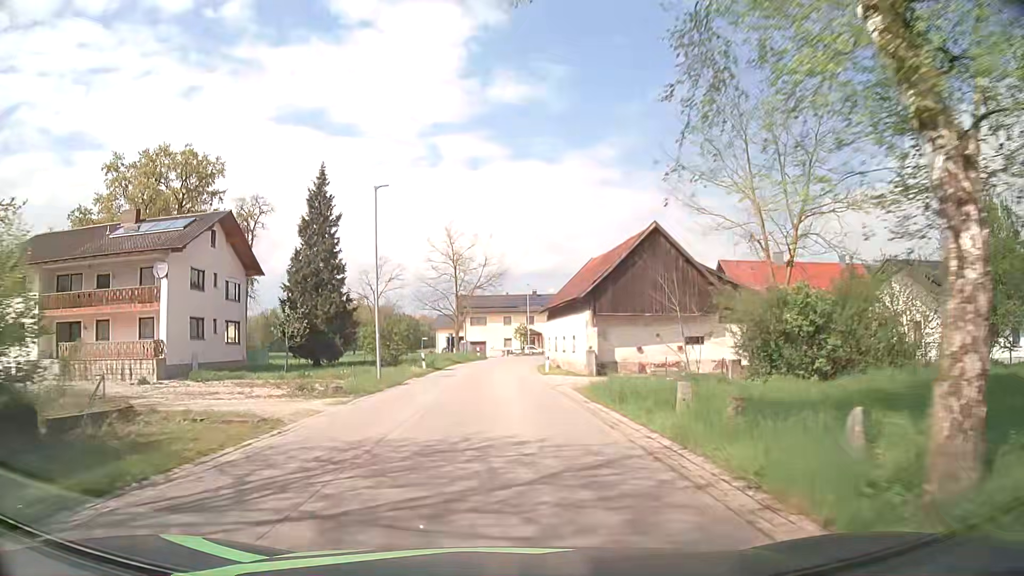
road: secondary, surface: asphalt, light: Day
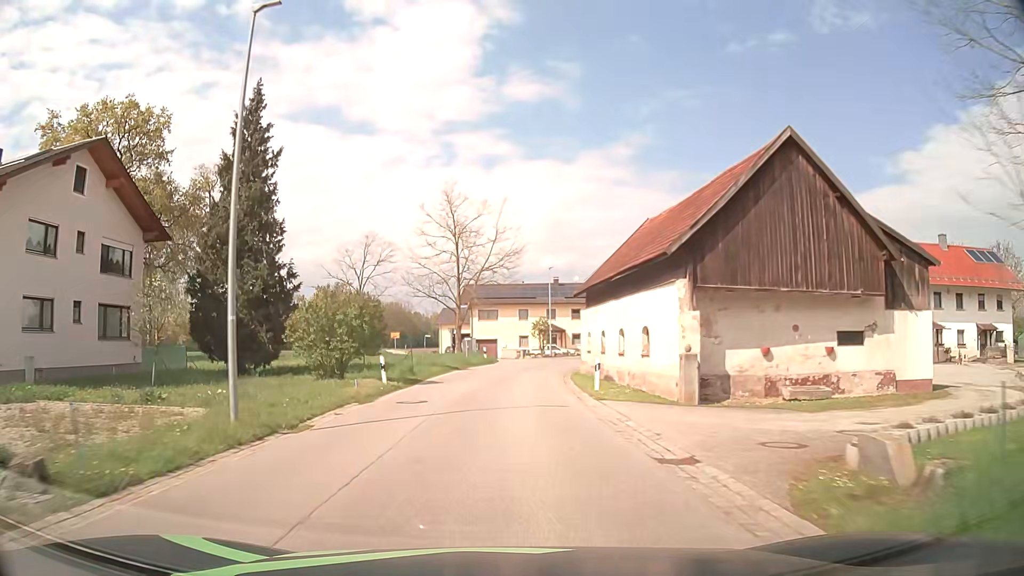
(0.0, +15.8) m; -1°
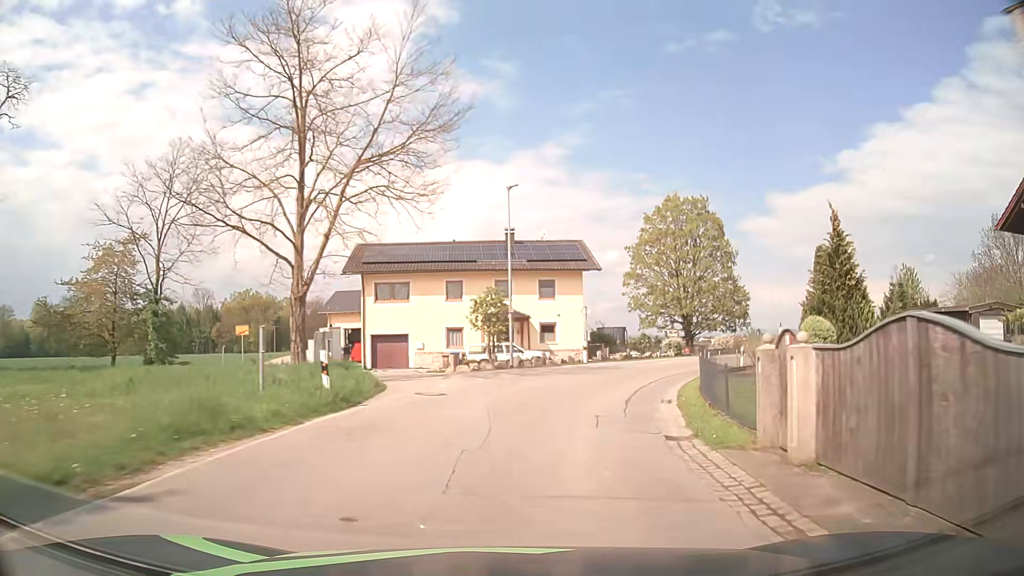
(+0.8, +31.6) m; +6°
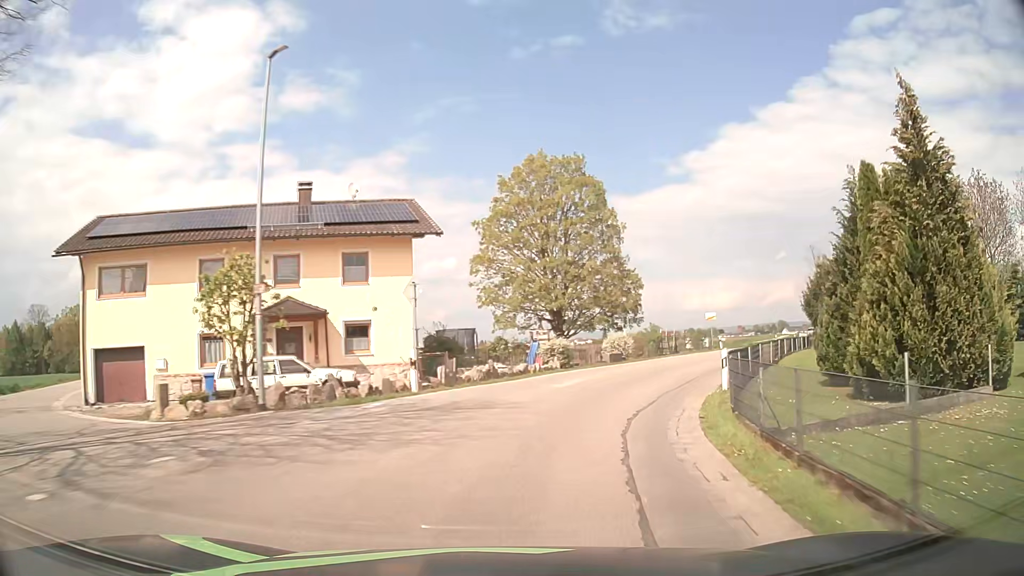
(+1.8, +15.6) m; +13°
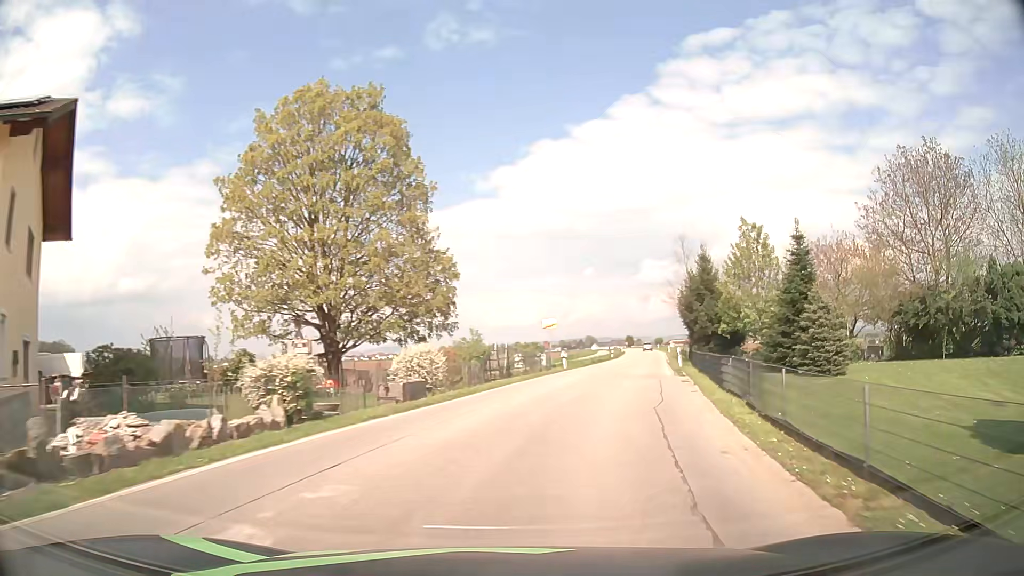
(+2.1, +15.4) m; +16°
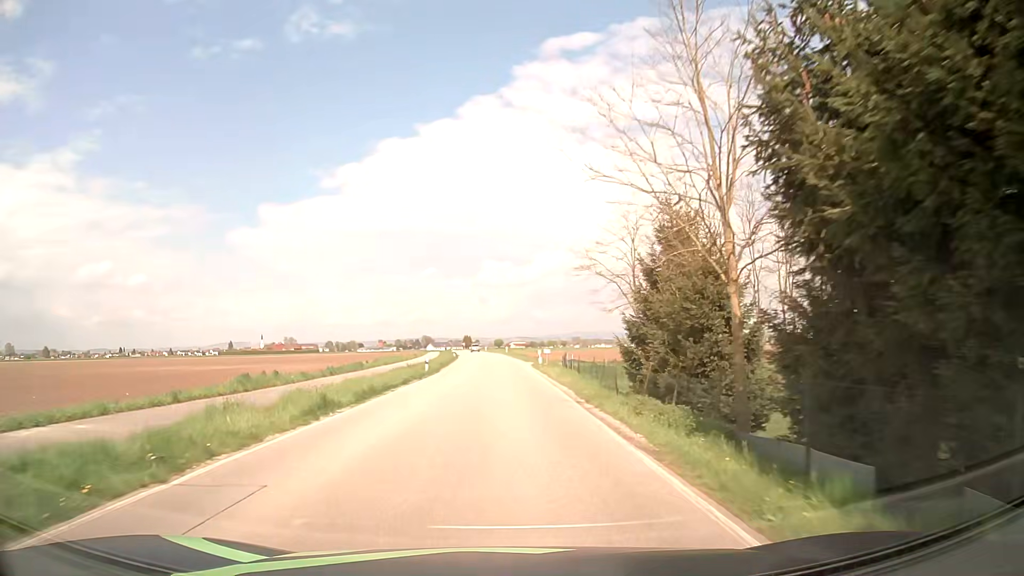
(+7.4, +38.2) m; +14°
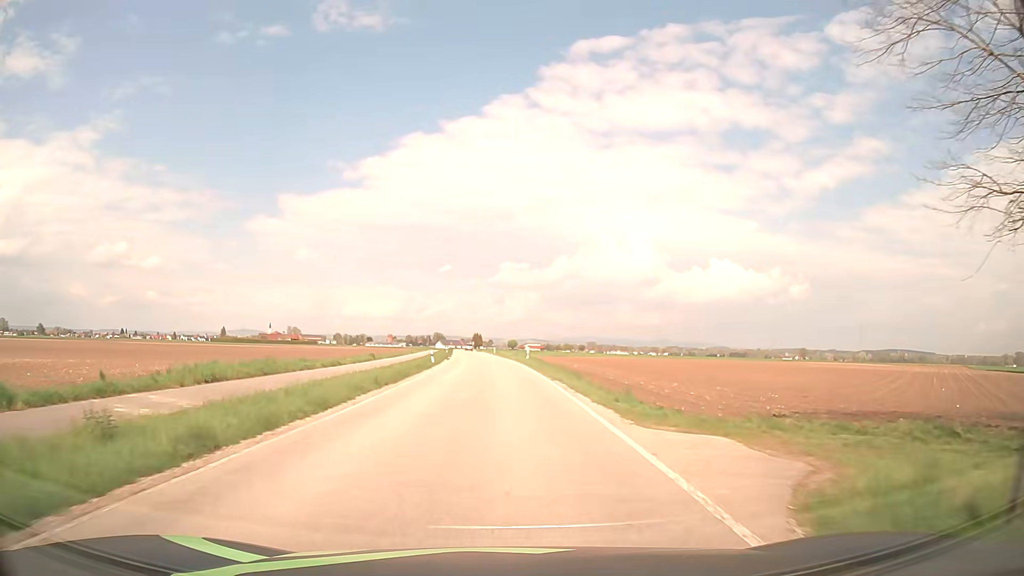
(-0.3, +39.6) m; -1°
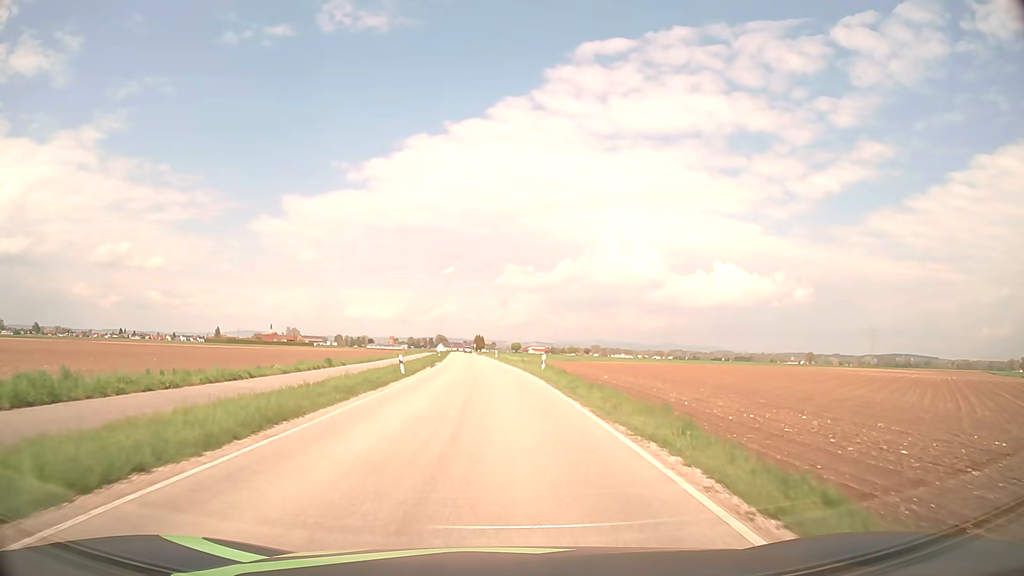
(-0.1, +16.0) m; 0°
(0, +10) (0, +20) (0, +30) (-1, +40) (-1, +50) (-2, +60) (-3, +70) (-3, +80) (-4, +90) (-5, +100) m
